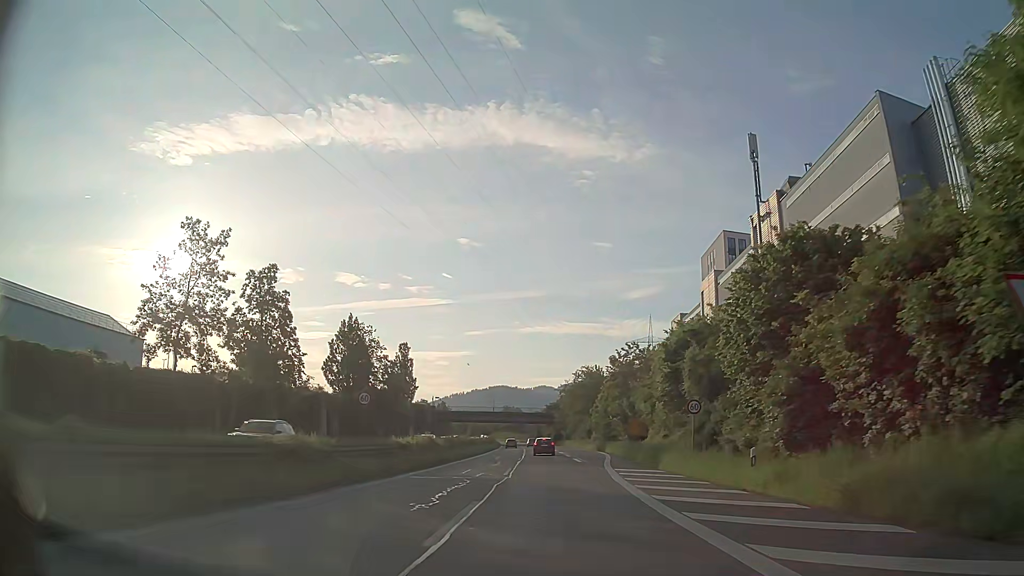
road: trunk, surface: asphalt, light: Day
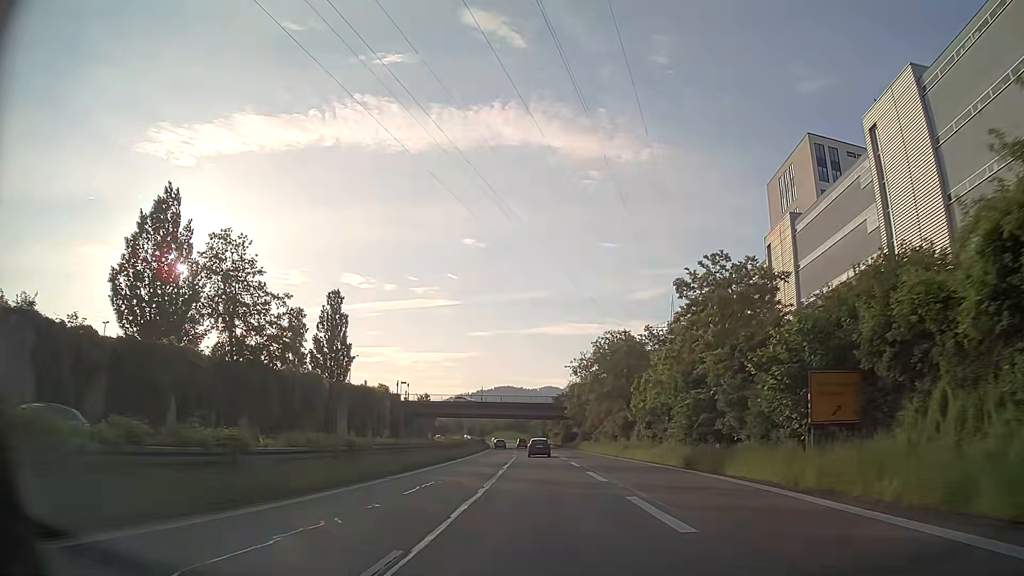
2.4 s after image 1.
(+0.1, +41.5) m; 0°
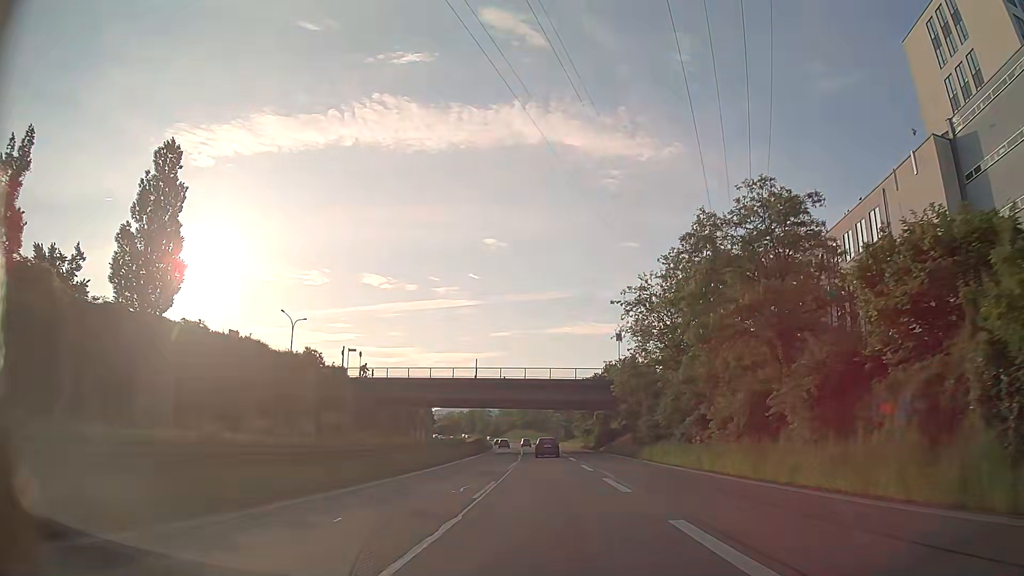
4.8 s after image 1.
(-0.6, +40.6) m; -2°
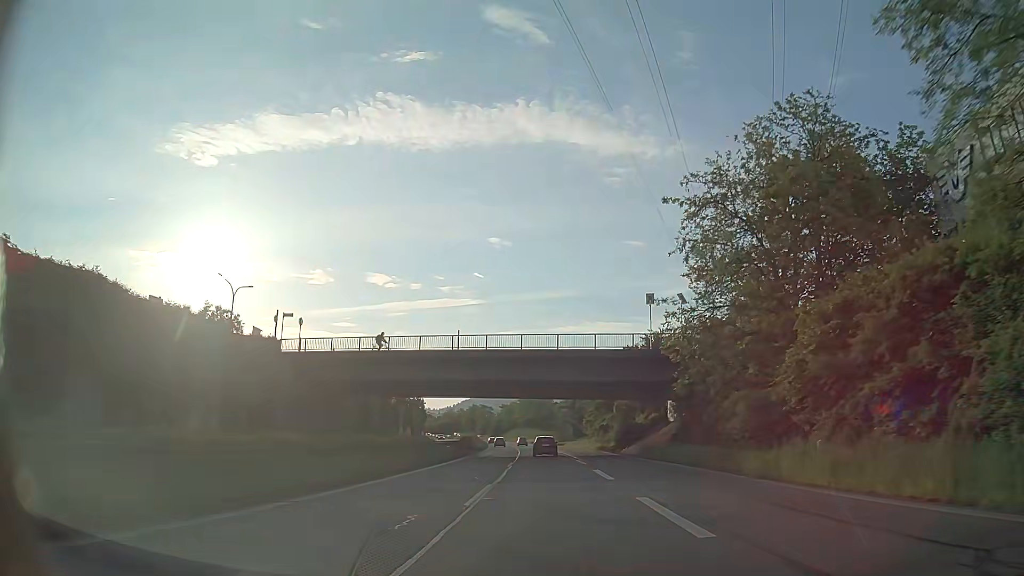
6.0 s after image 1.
(-0.2, +20.1) m; -1°
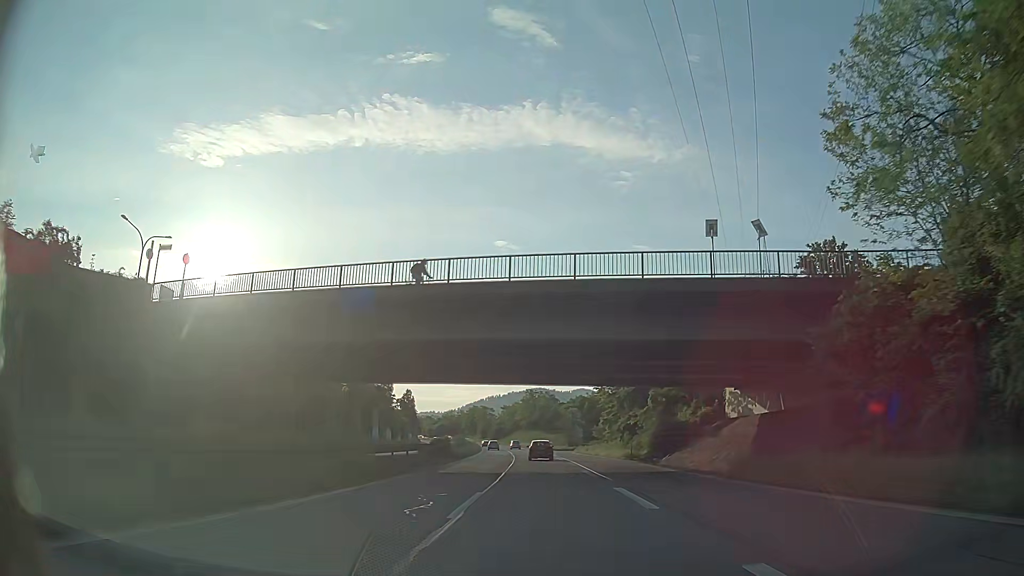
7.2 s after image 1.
(0.0, +20.0) m; -1°
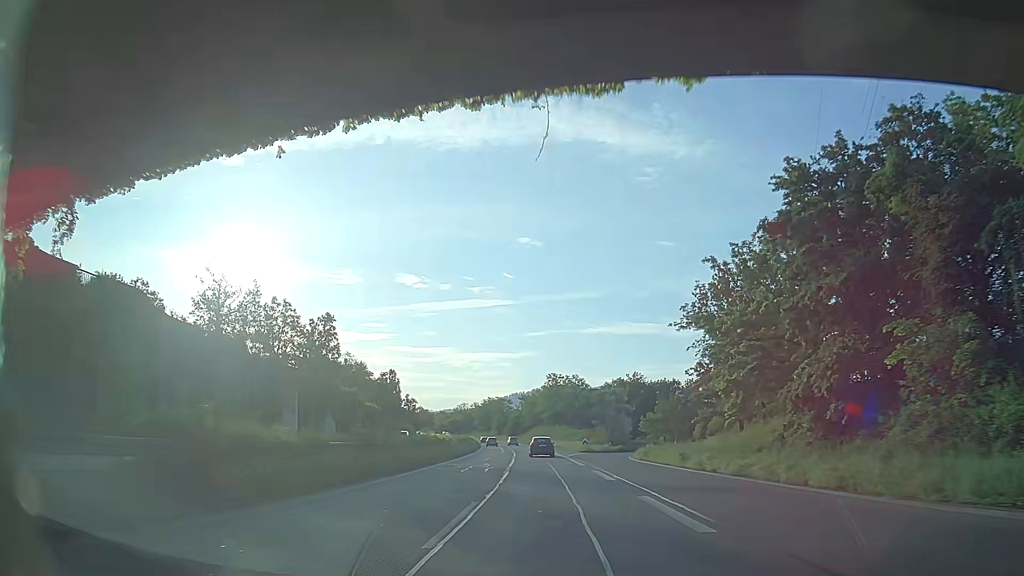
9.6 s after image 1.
(-0.3, +39.4) m; -4°
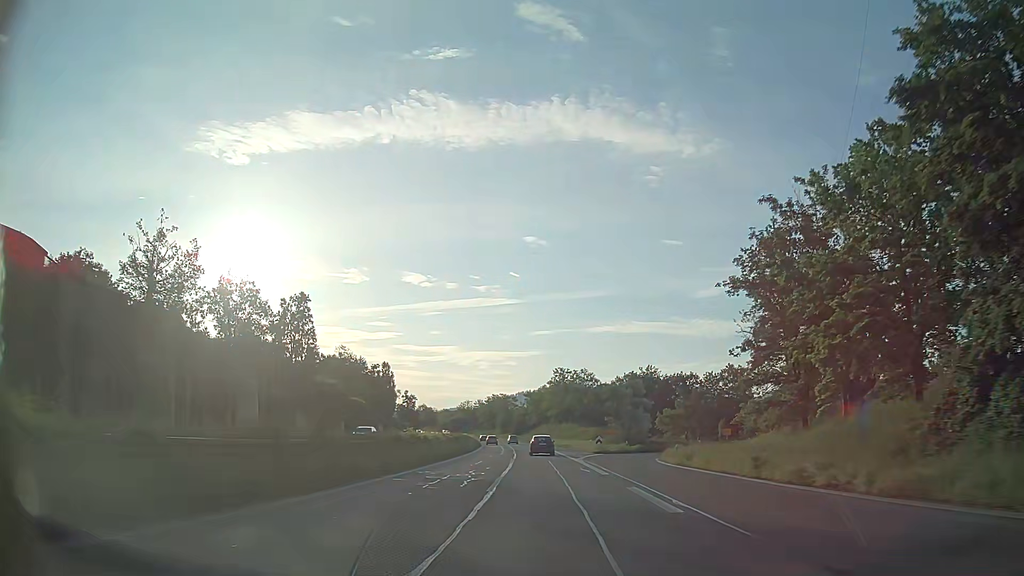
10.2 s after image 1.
(-0.2, +9.7) m; 0°
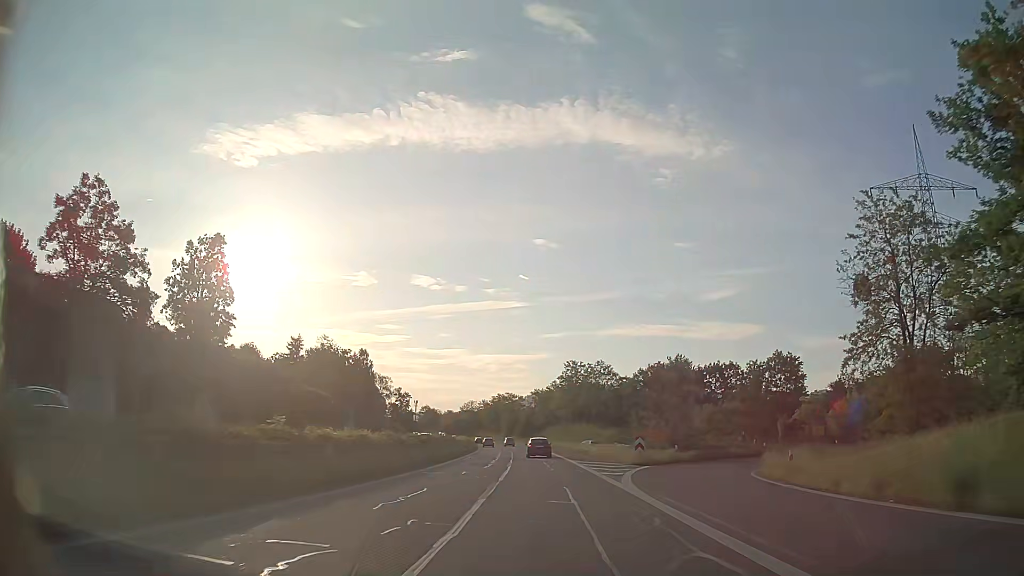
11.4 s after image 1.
(+0.4, +19.3) m; +1°
(0, +10) (0, +20) (0, +30) (-1, +40) (-1, +50) (-1, +60) (-2, +70) (-3, +80) (-4, +90) (-5, +100) m
